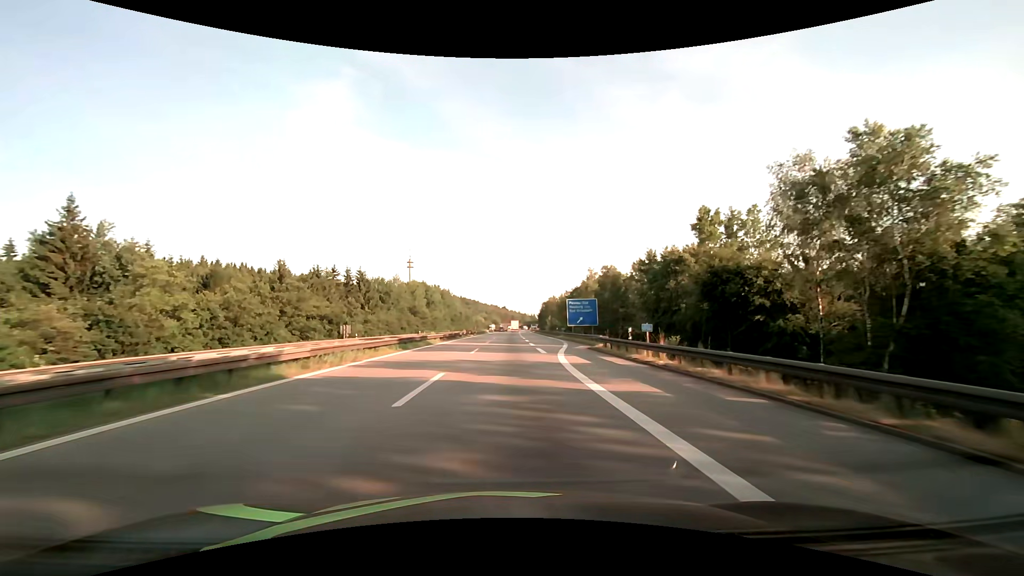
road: motorway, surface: asphalt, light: Day
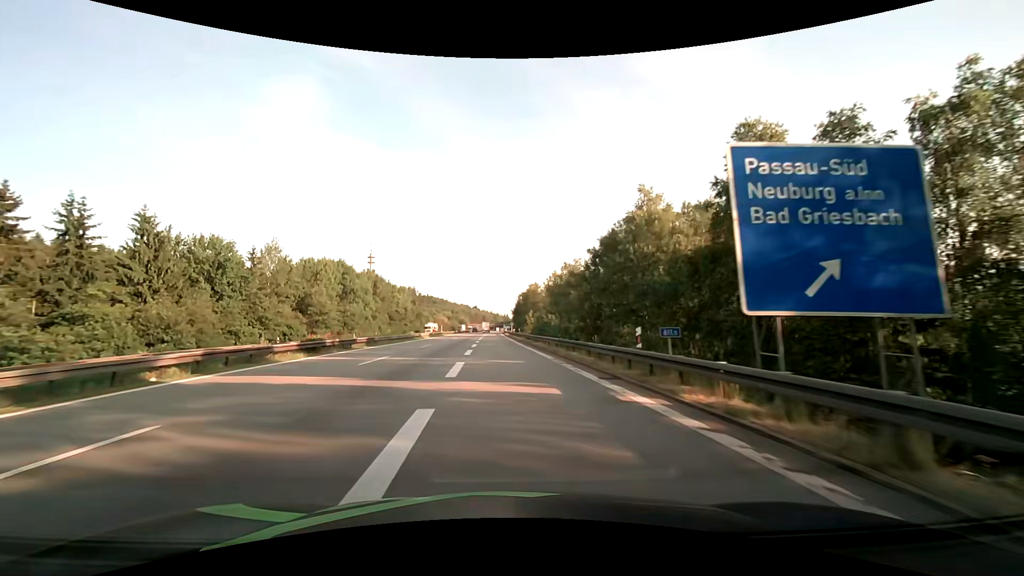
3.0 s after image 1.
(+3.3, +60.6) m; +3°
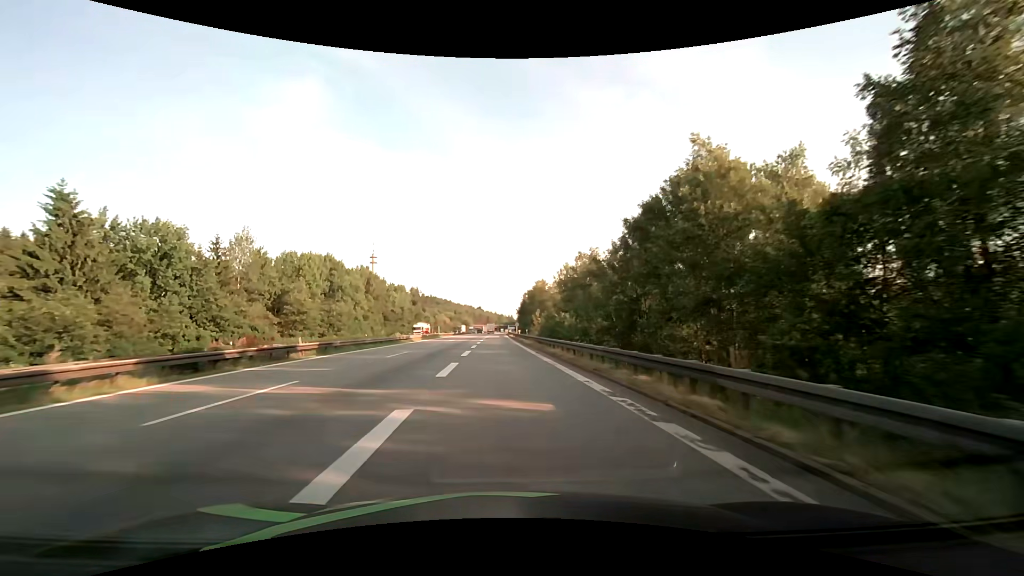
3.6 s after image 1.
(0.0, +11.6) m; 0°
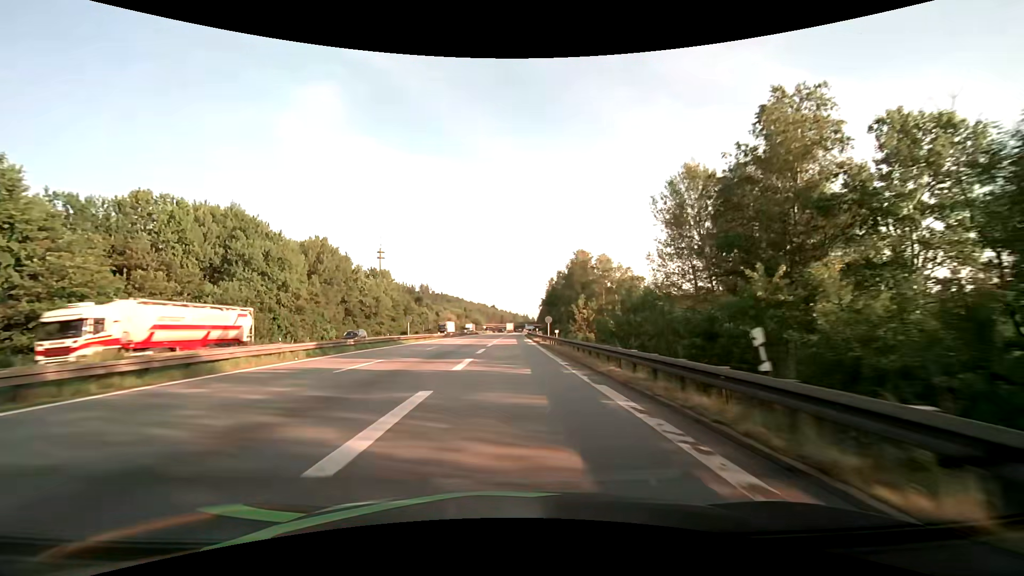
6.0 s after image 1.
(-1.1, +45.5) m; -2°
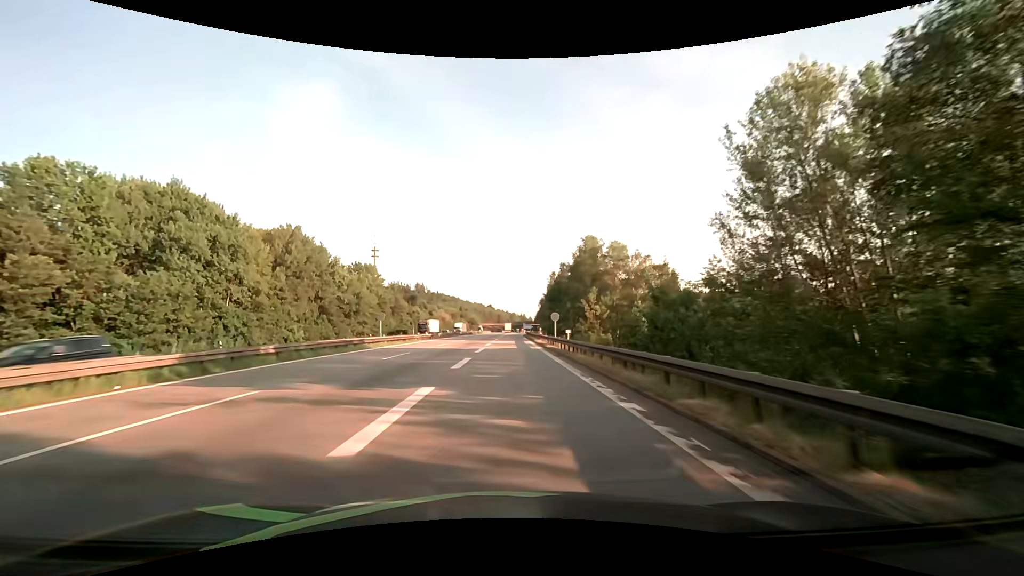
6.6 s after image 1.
(0.0, +11.2) m; 0°
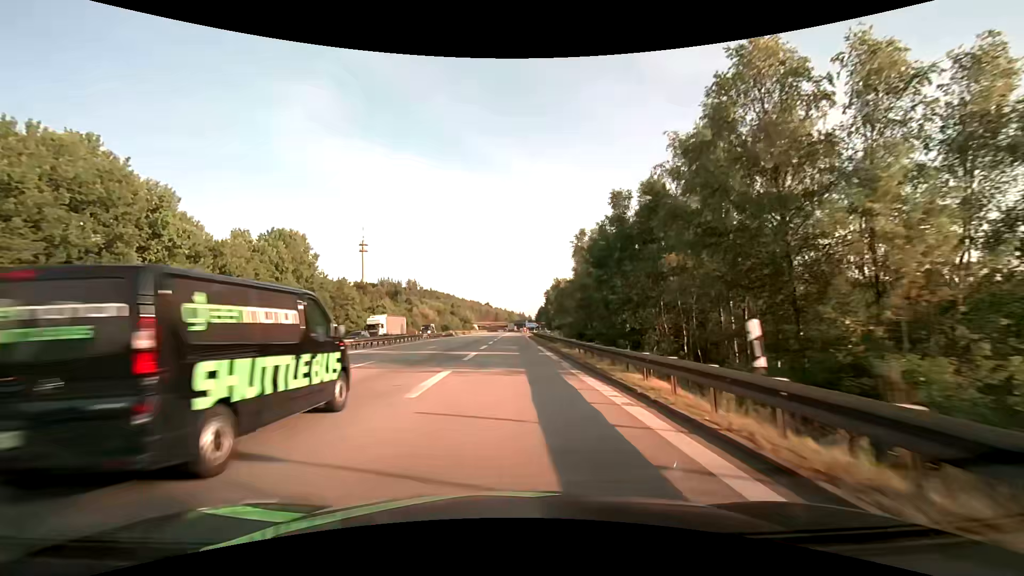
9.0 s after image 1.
(+0.3, +43.1) m; 0°
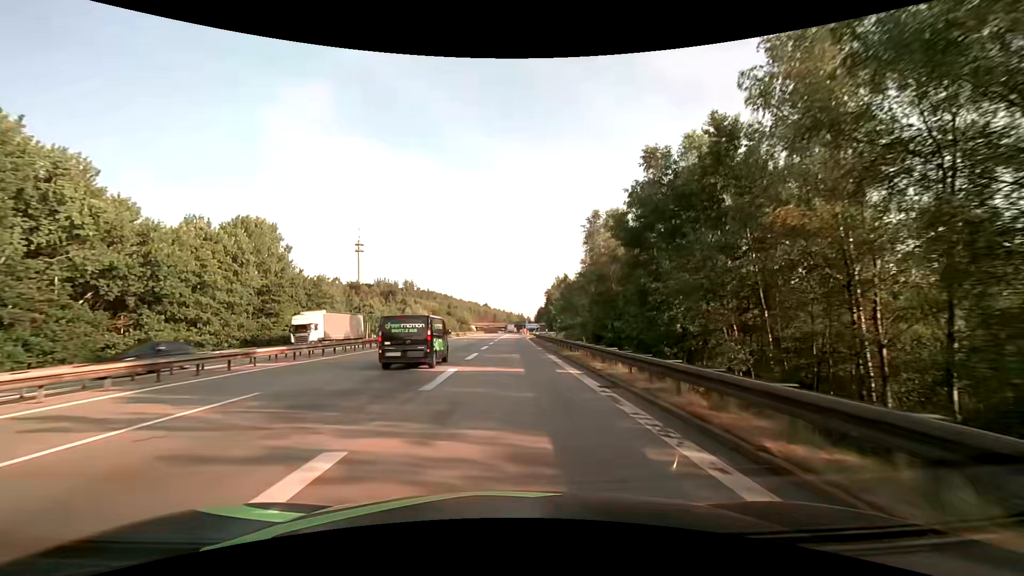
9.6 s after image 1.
(0.0, +10.1) m; 0°
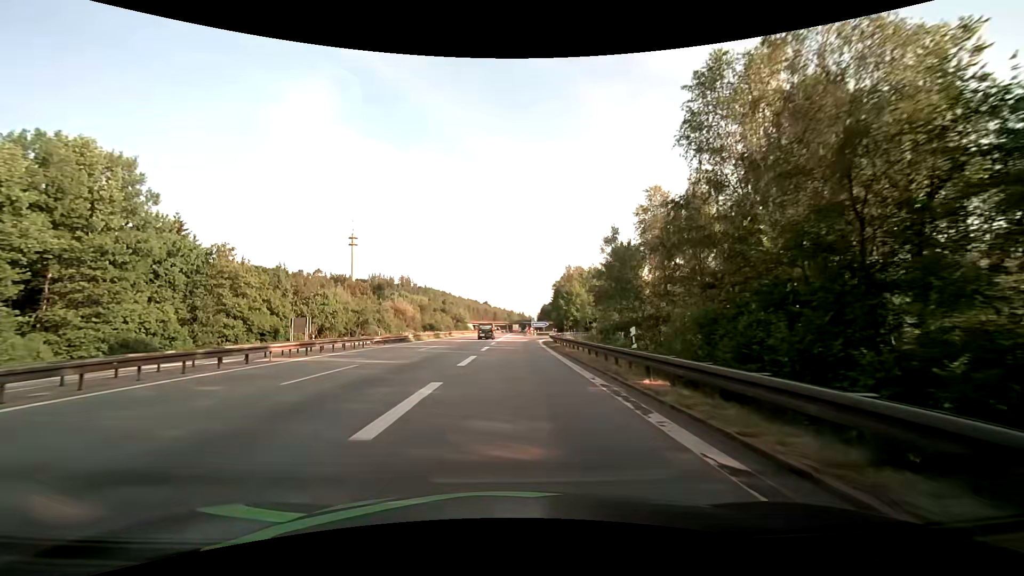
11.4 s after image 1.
(+0.1, +29.0) m; 0°
(0, +10) (0, +20) (0, +30) (0, +40) (+1, +50) (+2, +60) (+3, +70) (+5, +80) (+8, +89) (+12, +98) m
